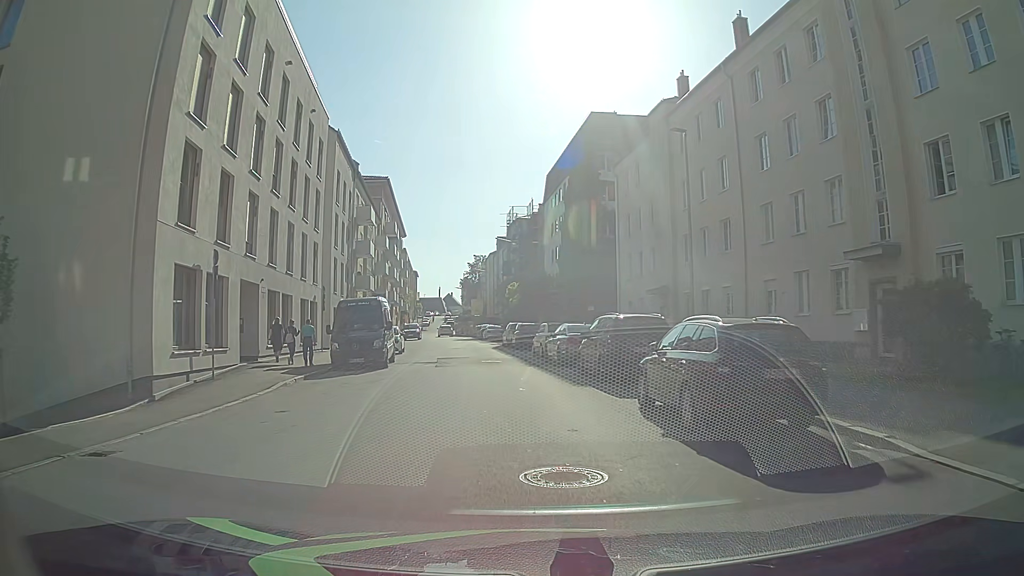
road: tertiary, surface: asphalt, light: Day
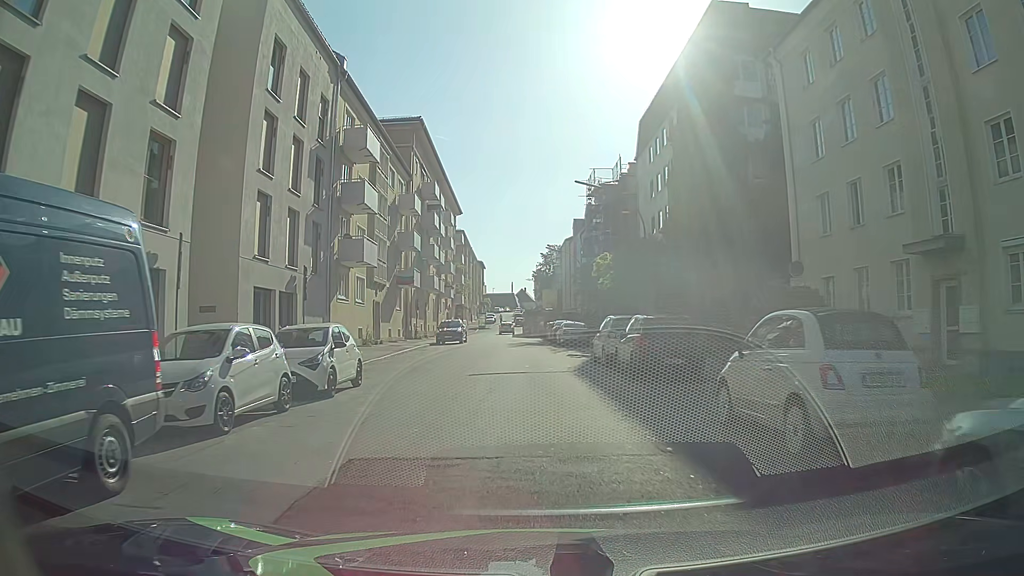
(-0.9, +22.3) m; -4°
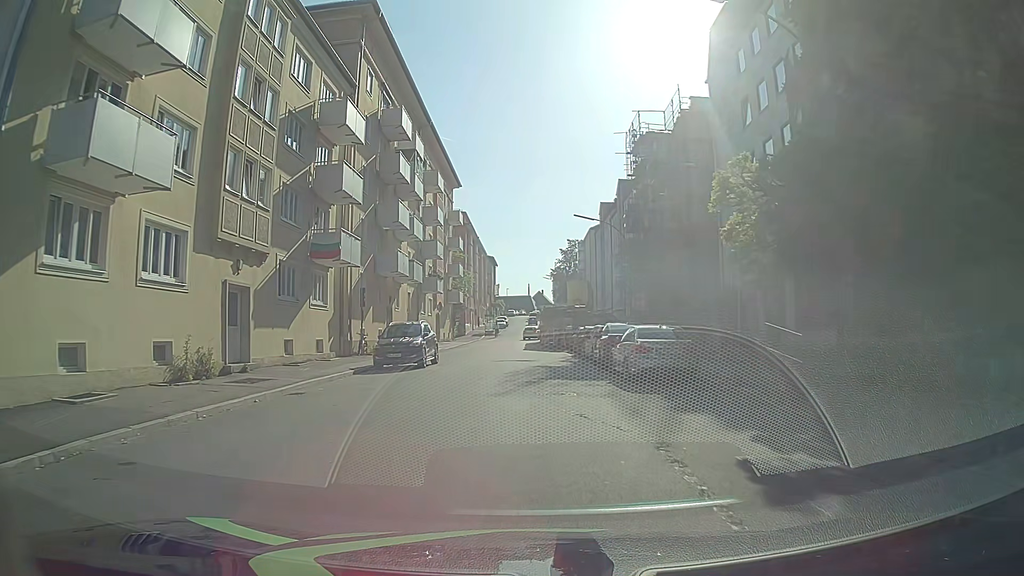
(-0.6, +22.3) m; -2°
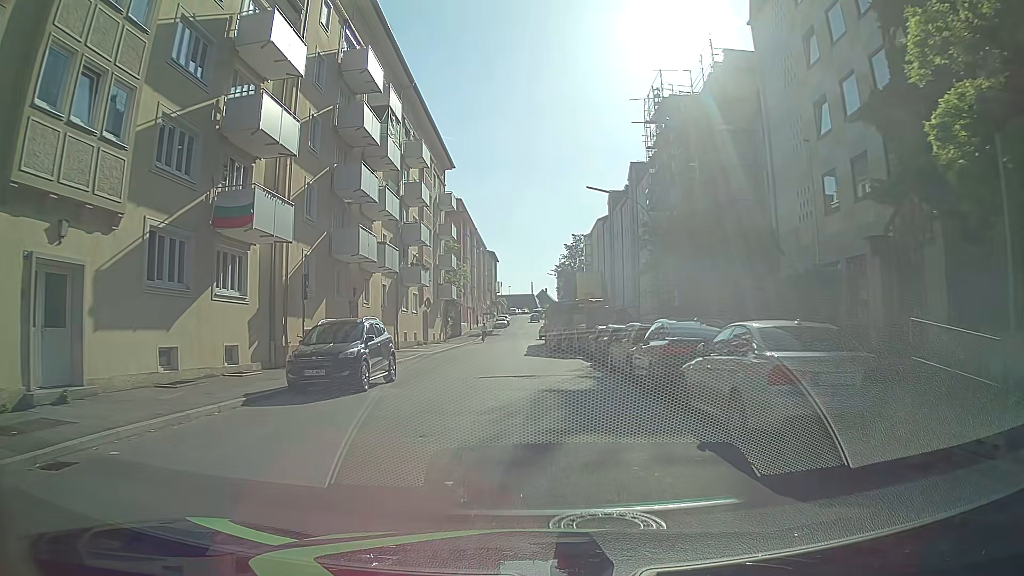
(-0.1, +8.9) m; -1°
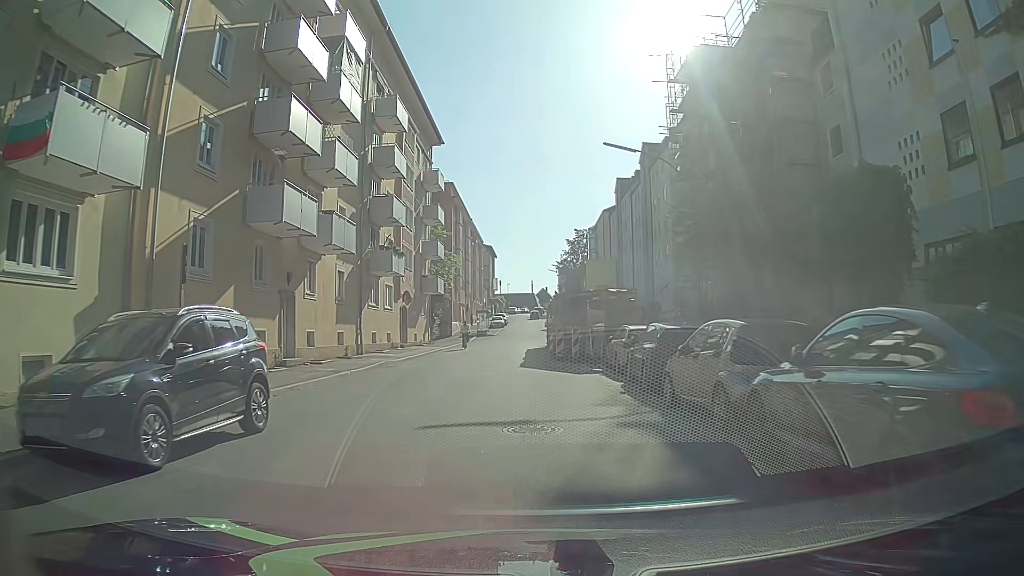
(+0.1, +8.9) m; +1°
